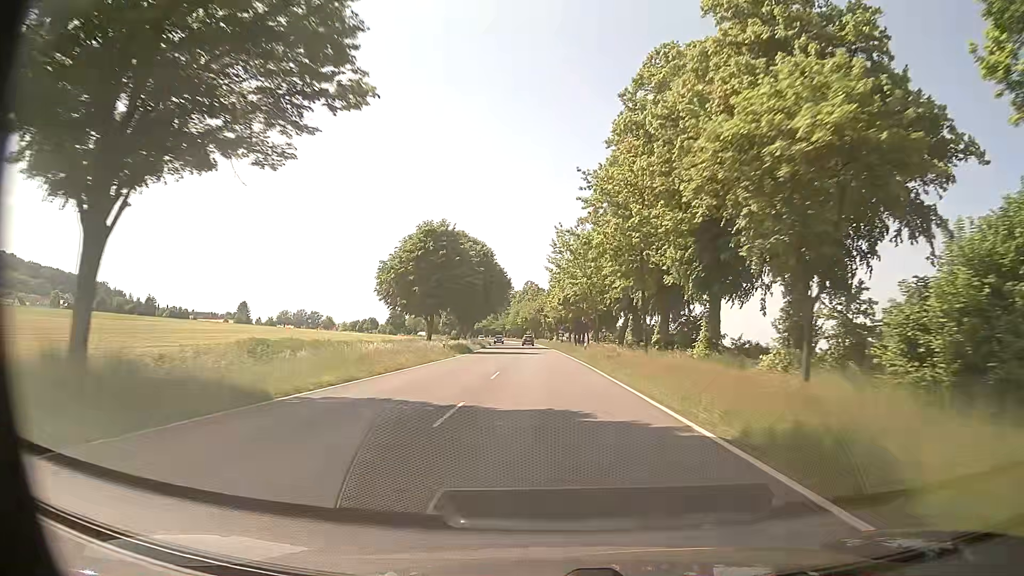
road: primary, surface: asphalt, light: Day
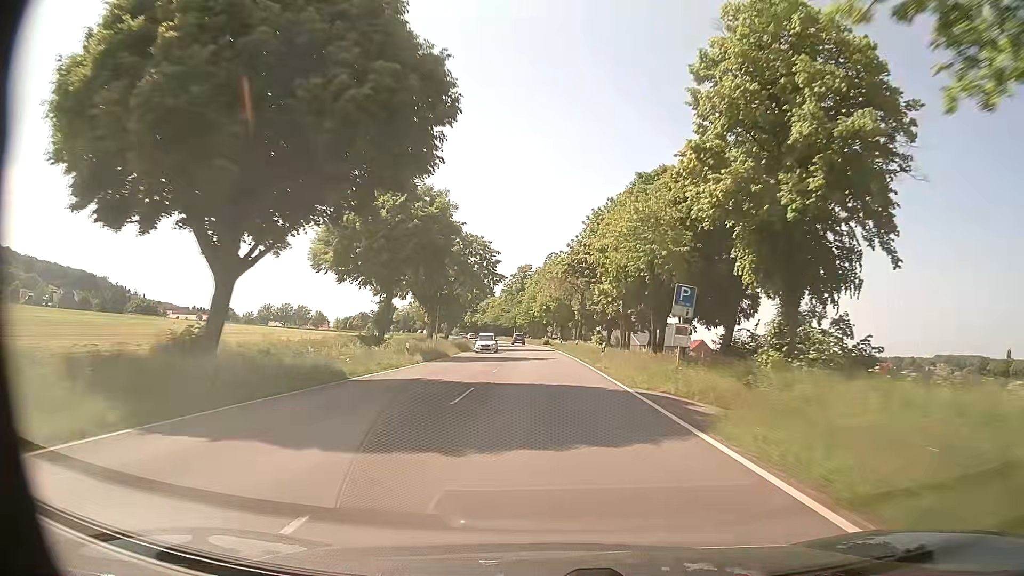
(-1.2, +69.2) m; -2°
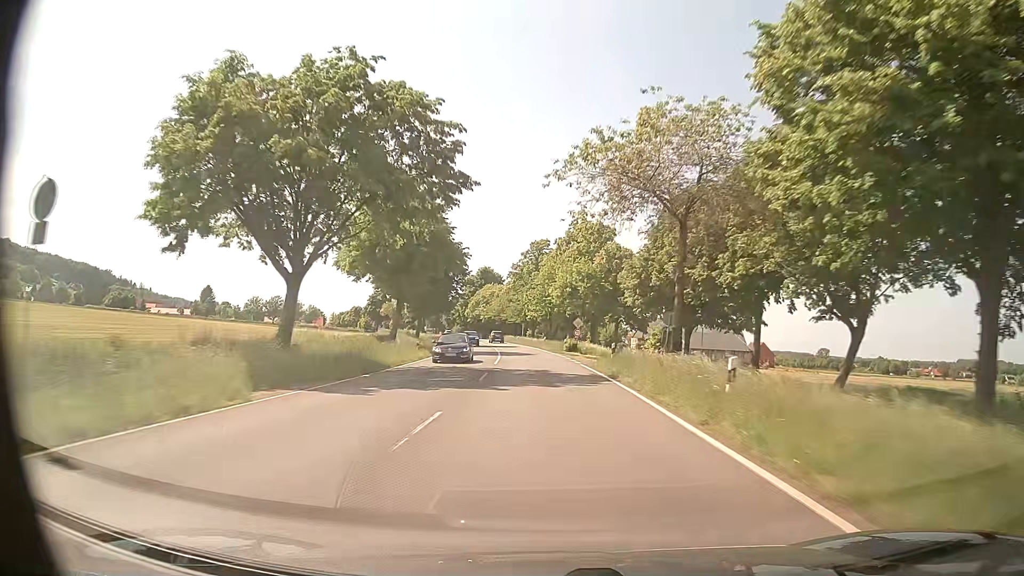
(-0.7, +41.4) m; -2°
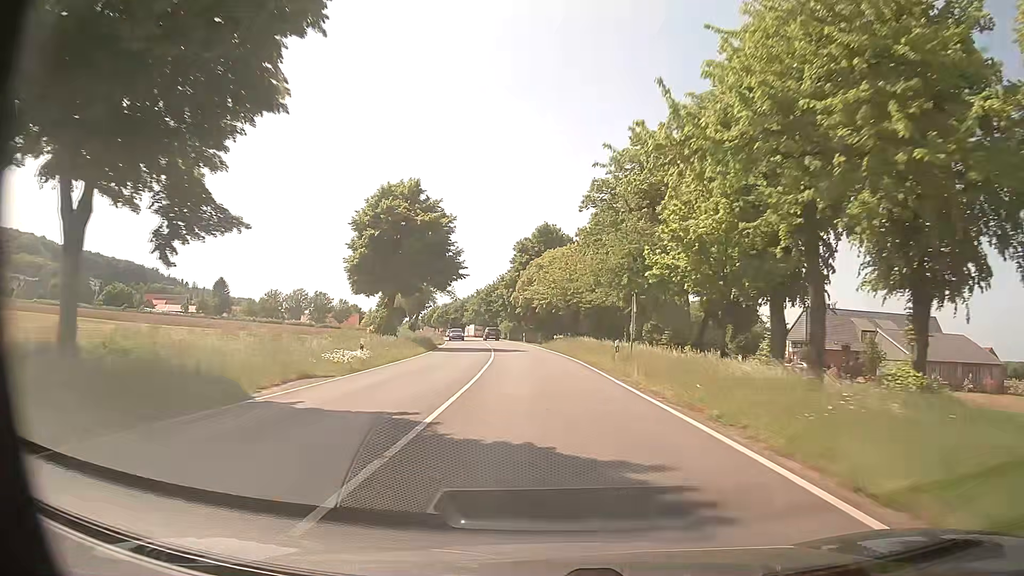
(-3.3, +65.2) m; -7°
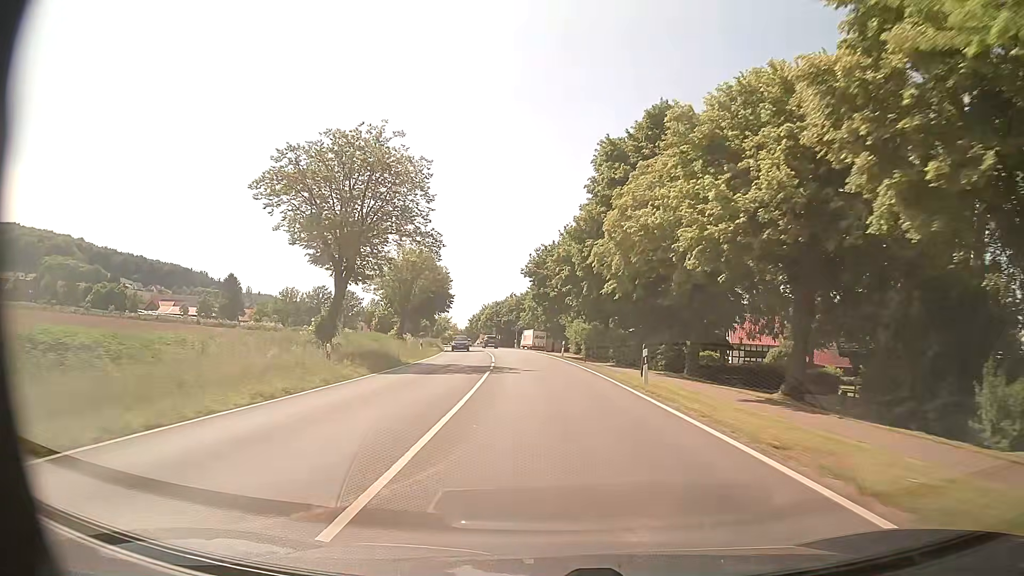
(-3.2, +55.8) m; -6°
